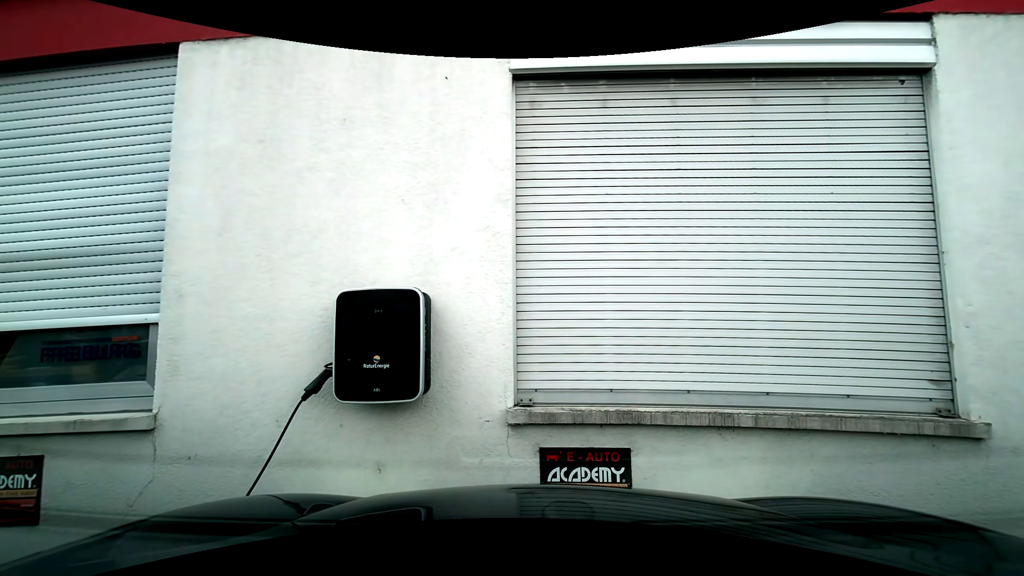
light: Day
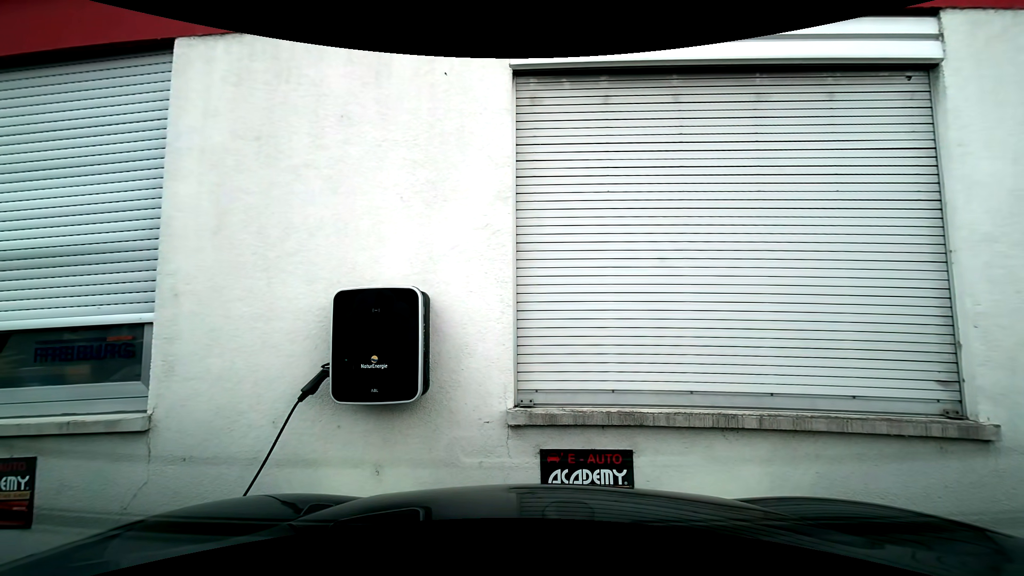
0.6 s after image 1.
(0.0, 0.0) m; 0°
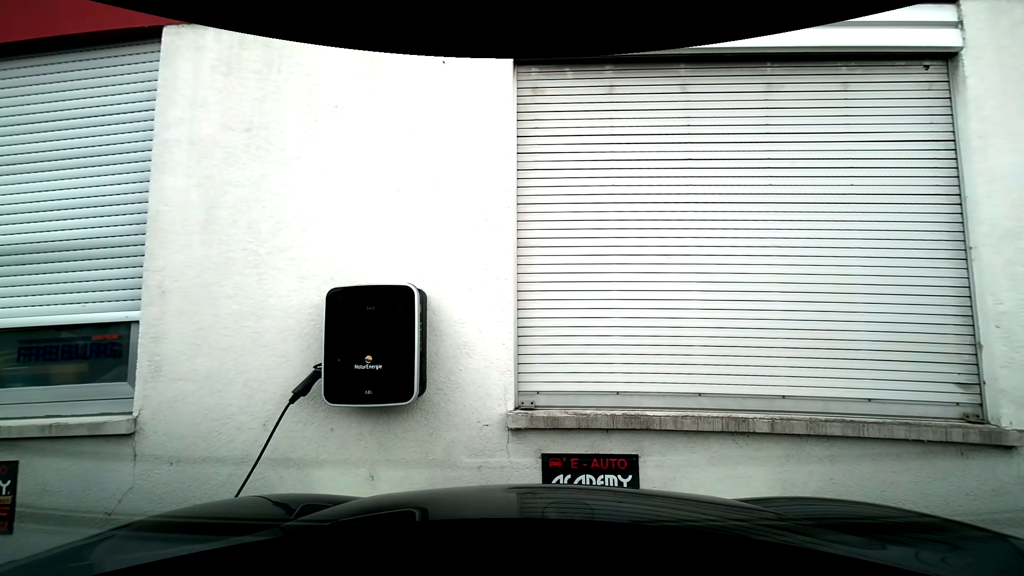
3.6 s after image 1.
(0.0, +0.1) m; 0°
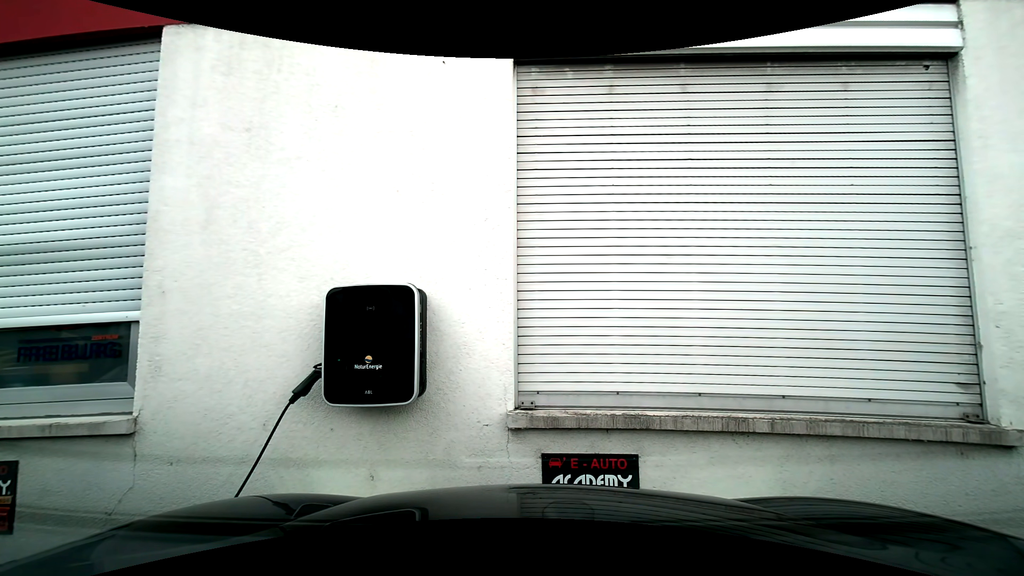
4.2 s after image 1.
(0.0, 0.0) m; 0°
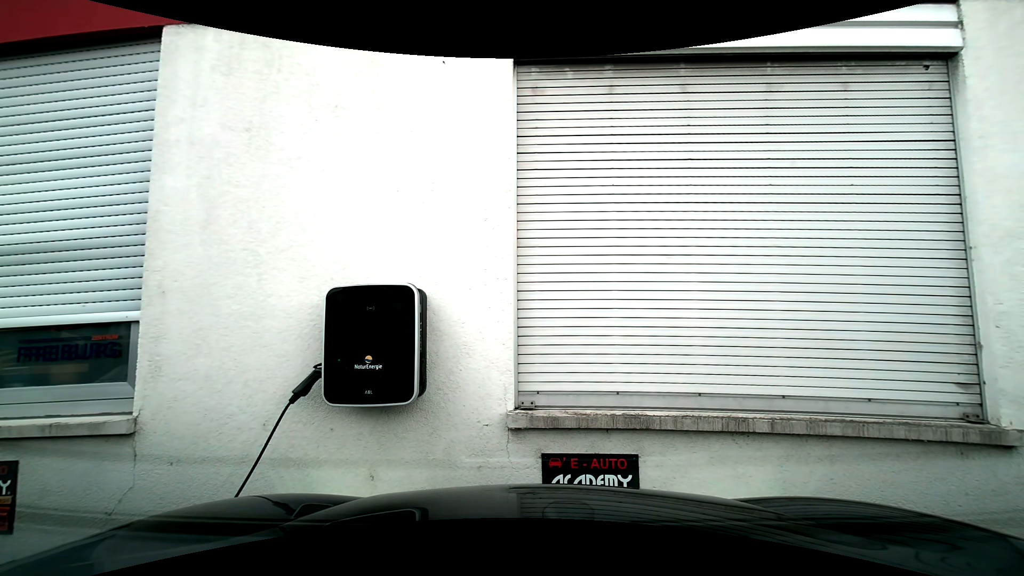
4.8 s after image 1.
(0.0, 0.0) m; 0°
